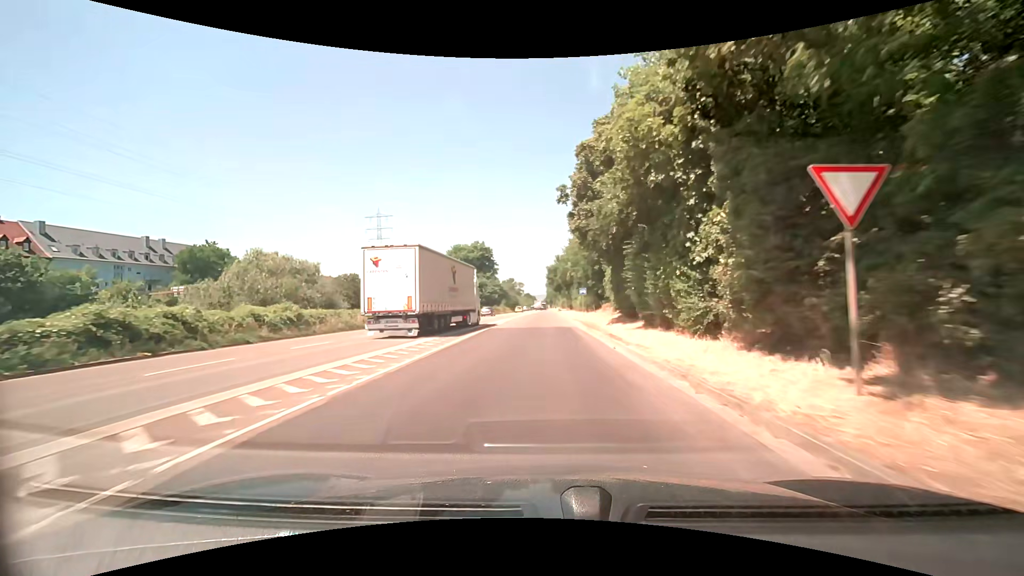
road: trunk_link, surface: asphalt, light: Day
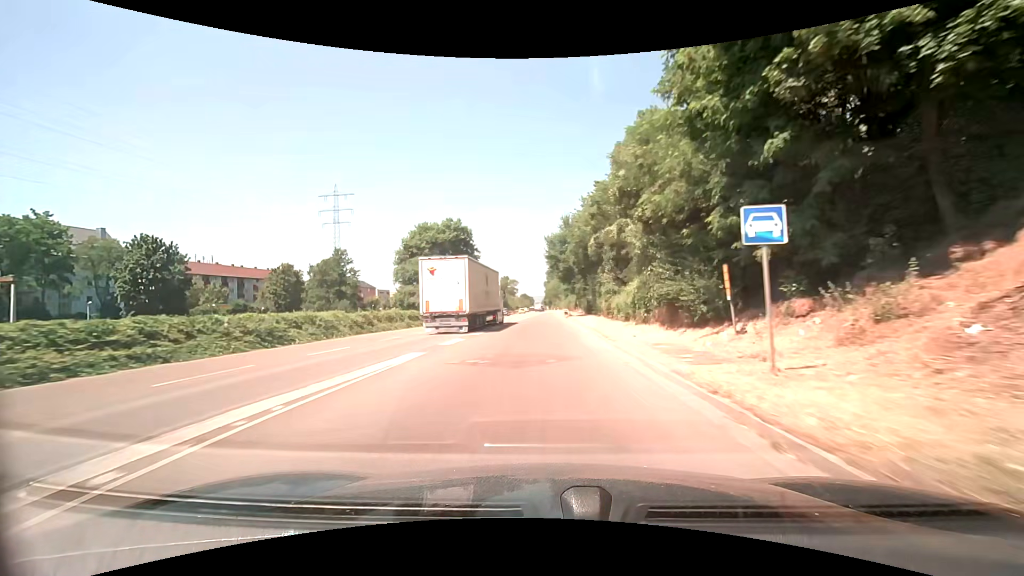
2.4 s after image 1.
(+0.1, +38.0) m; 0°
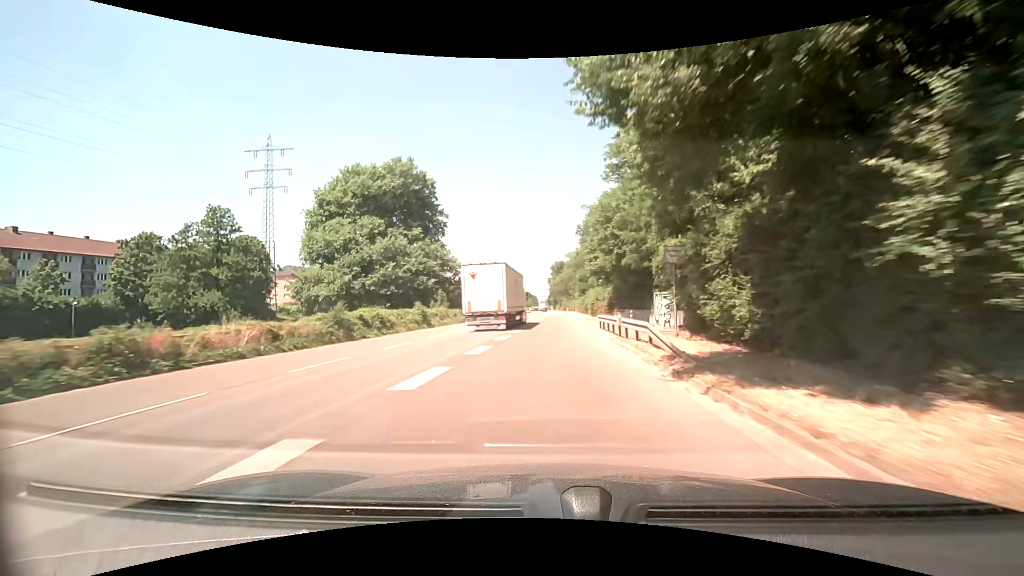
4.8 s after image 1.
(-0.2, +40.4) m; -1°
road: trunk
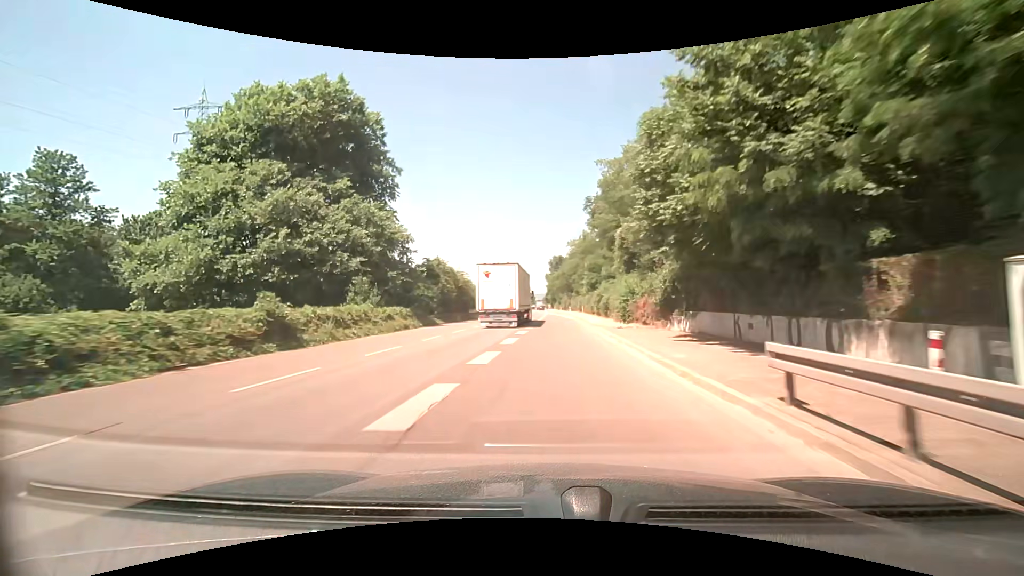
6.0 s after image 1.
(+0.1, +21.3) m; +1°
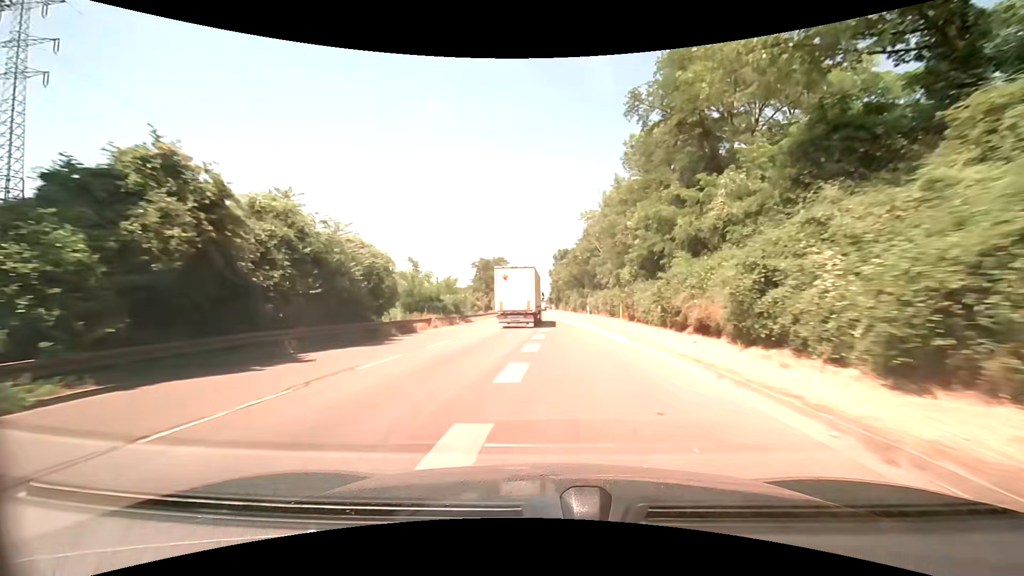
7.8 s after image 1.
(-0.1, +33.2) m; 0°
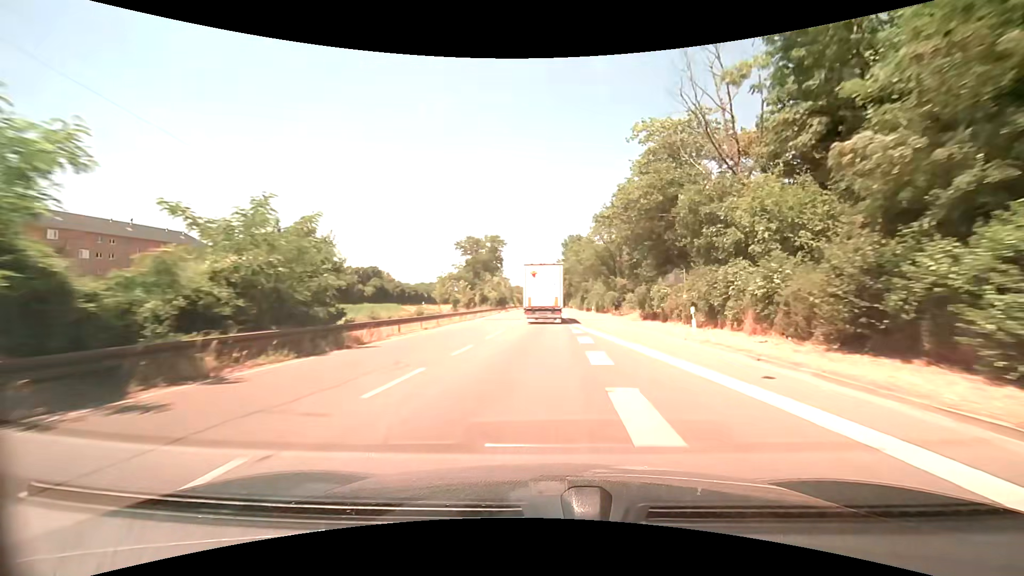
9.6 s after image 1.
(-1.0, +34.6) m; -1°
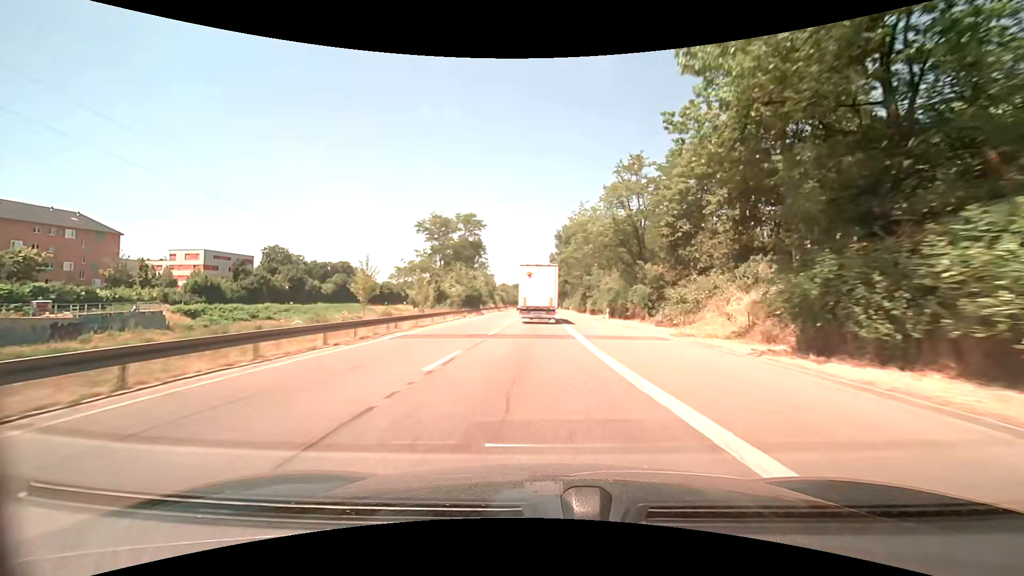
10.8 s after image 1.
(+0.2, +23.5) m; +1°
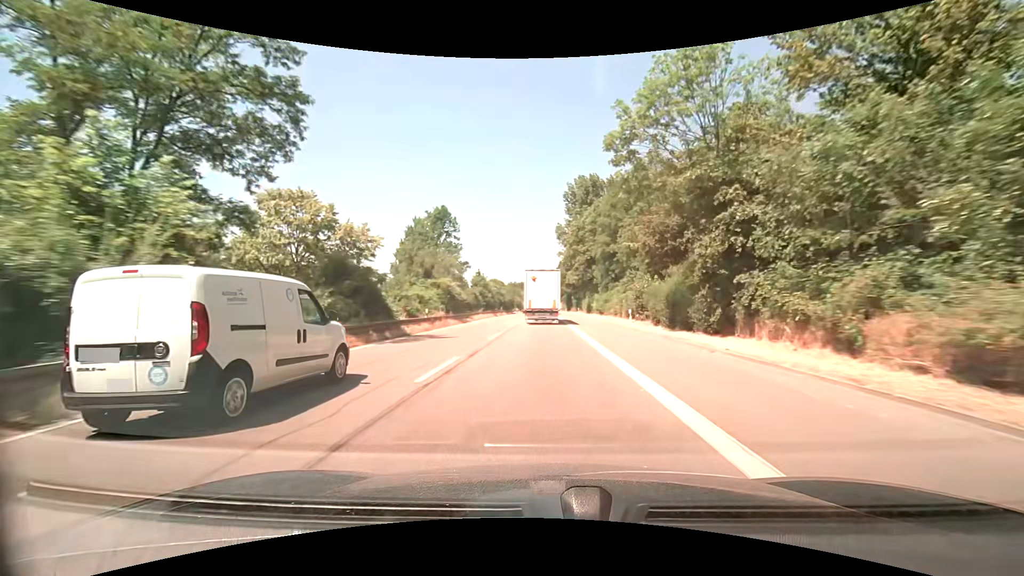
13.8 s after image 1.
(-0.3, +59.1) m; 0°
(0, +10) (0, +20) (0, +30) (0, +40) (0, +50) (0, +60) (0, +70) (0, +80) (0, +90) (0, +100) m
